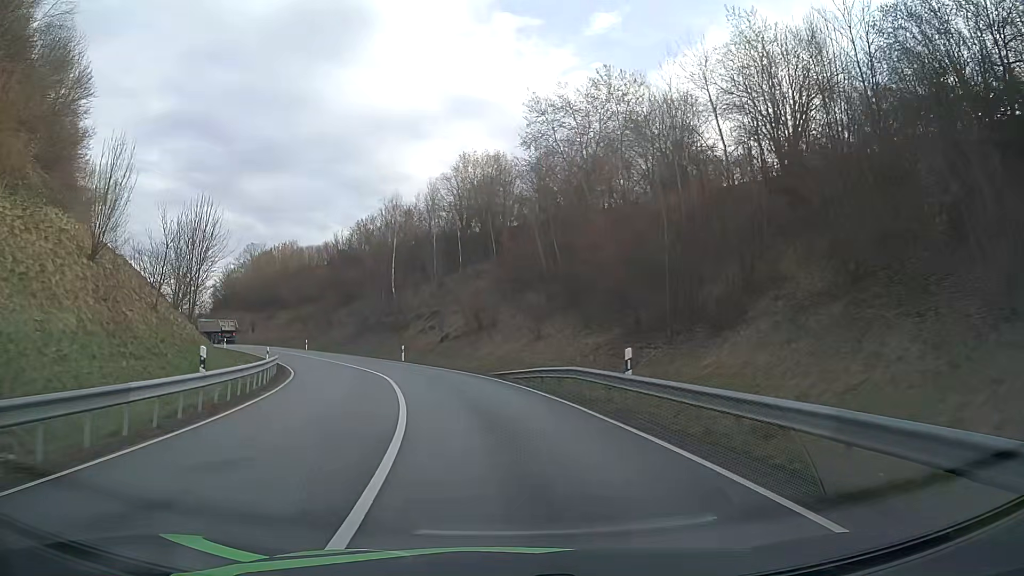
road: primary_link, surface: asphalt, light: Day
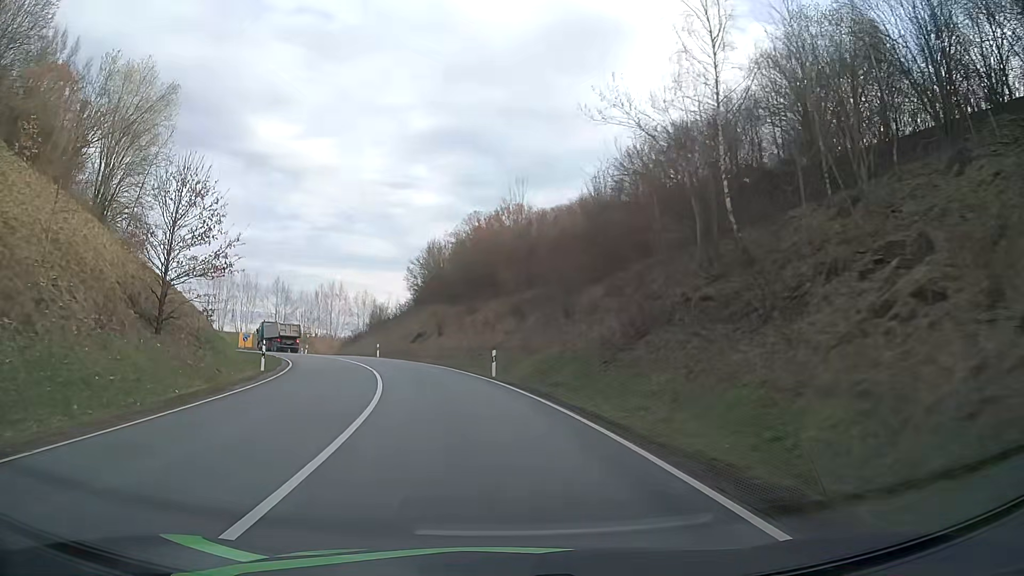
(-8.3, +43.1) m; -23°
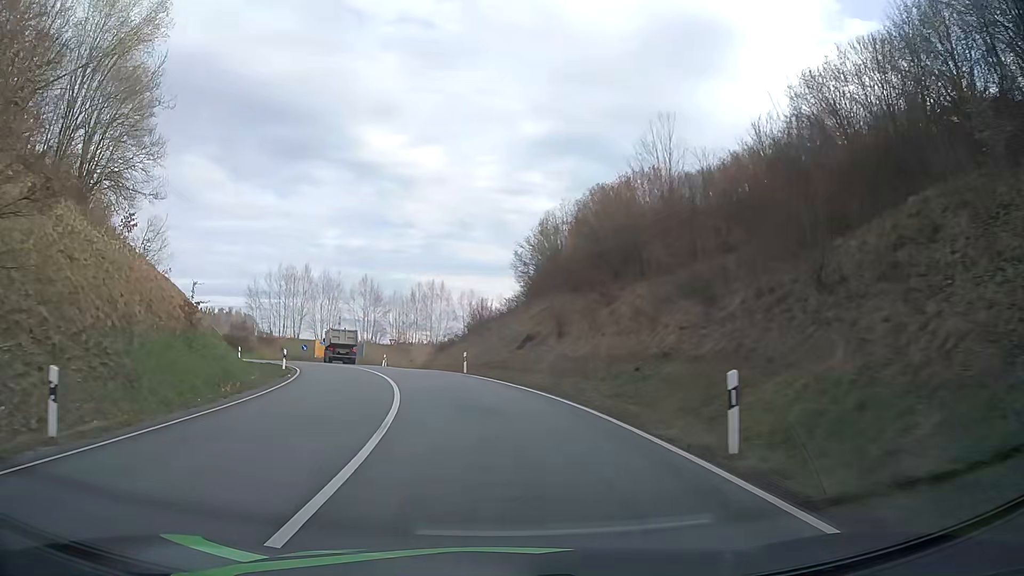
(-1.7, +18.0) m; -10°
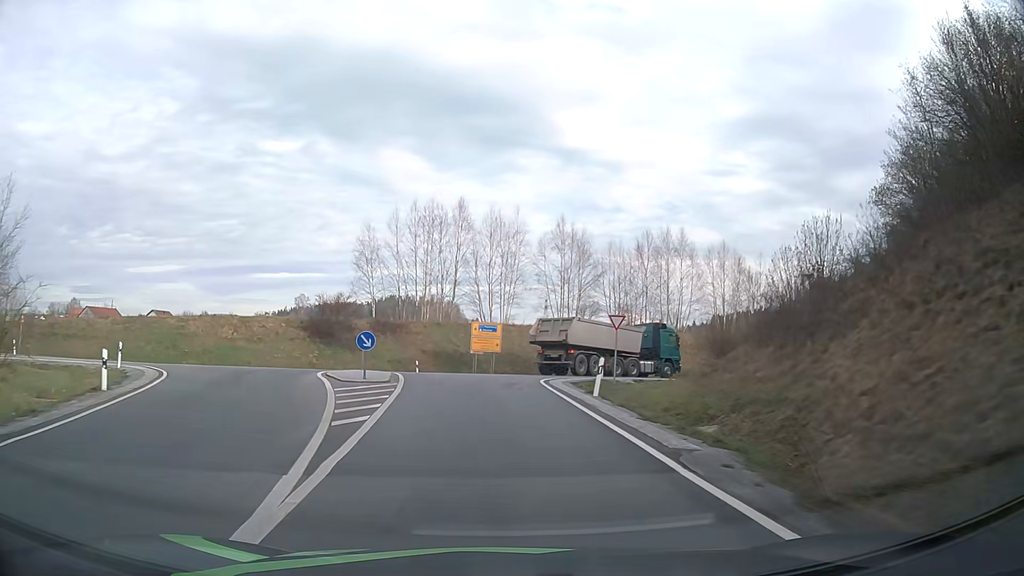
(-6.7, +38.8) m; -18°
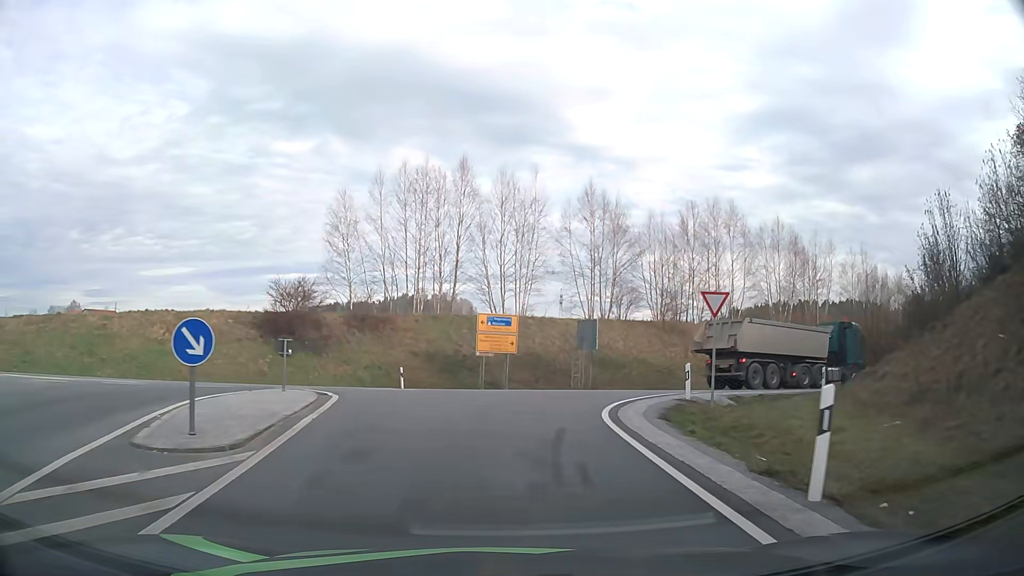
(-0.2, +12.7) m; -2°
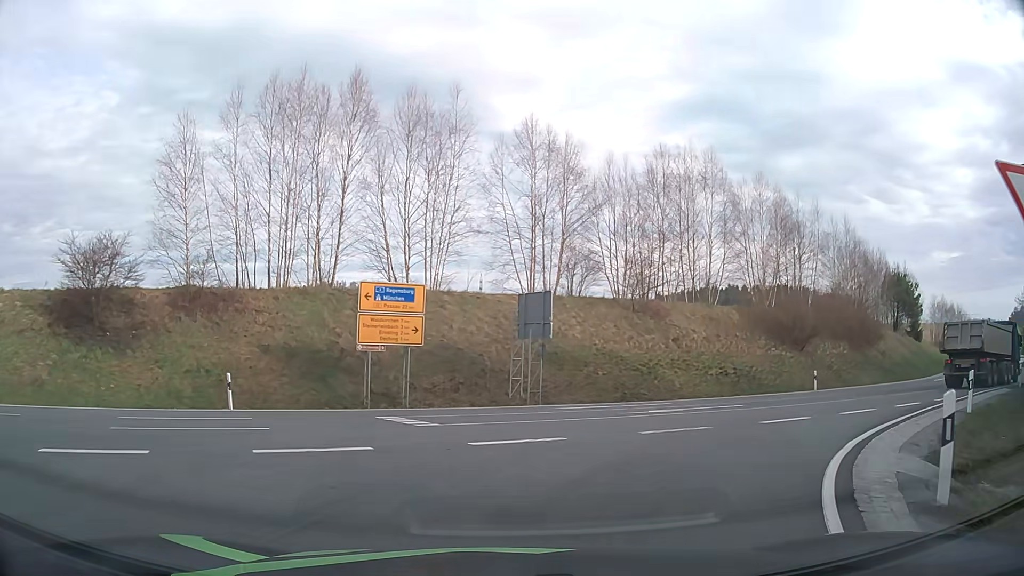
(+0.5, +13.6) m; +6°
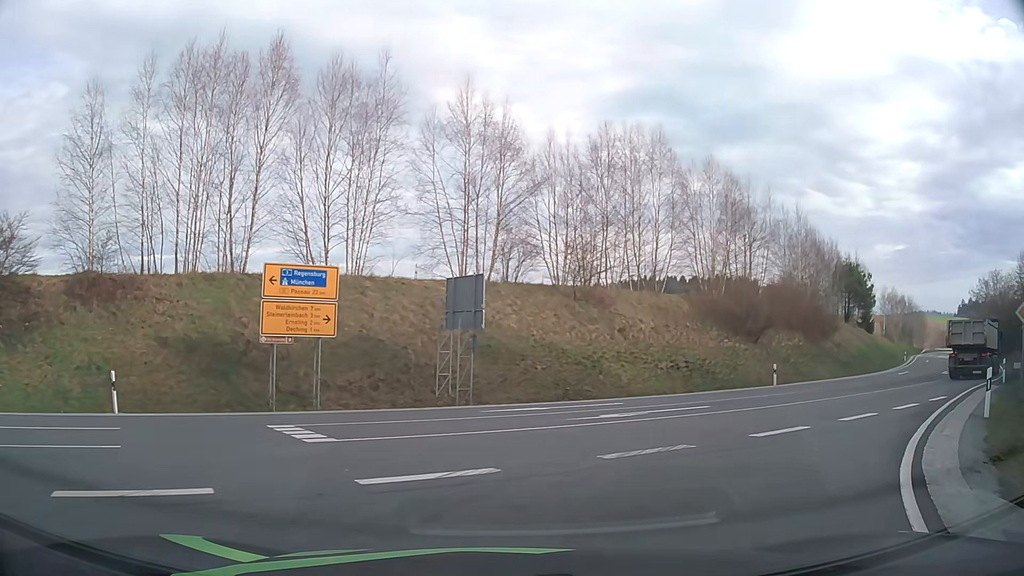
(+0.1, +2.9) m; +5°
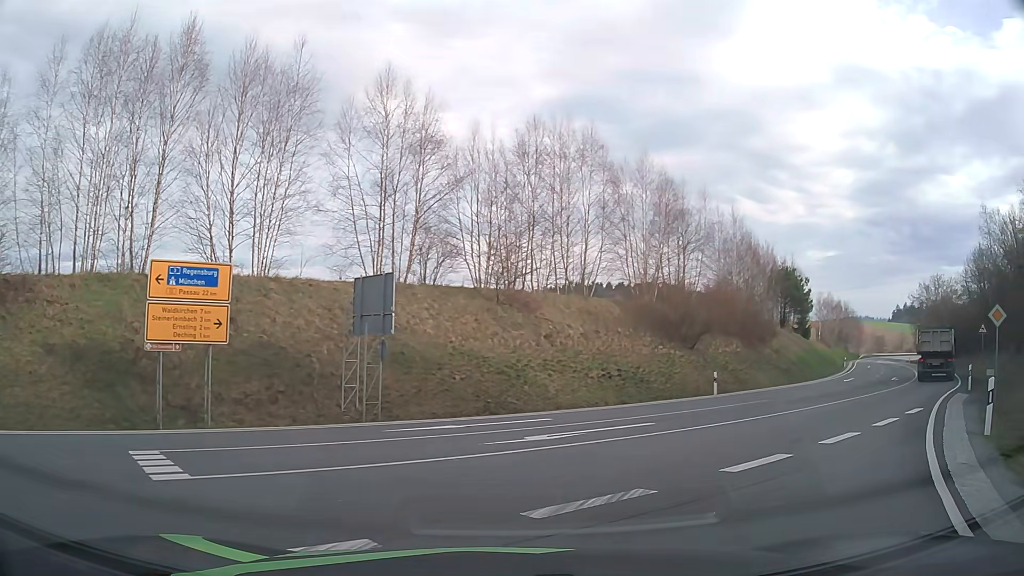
(+0.1, +2.4) m; +7°
(+2, +10) (+8, +18) (+15, +25) (+22, +32) (+29, +40) (+35, +48) (+40, +56) (+46, +64) (+51, +73) (+56, +81) m
